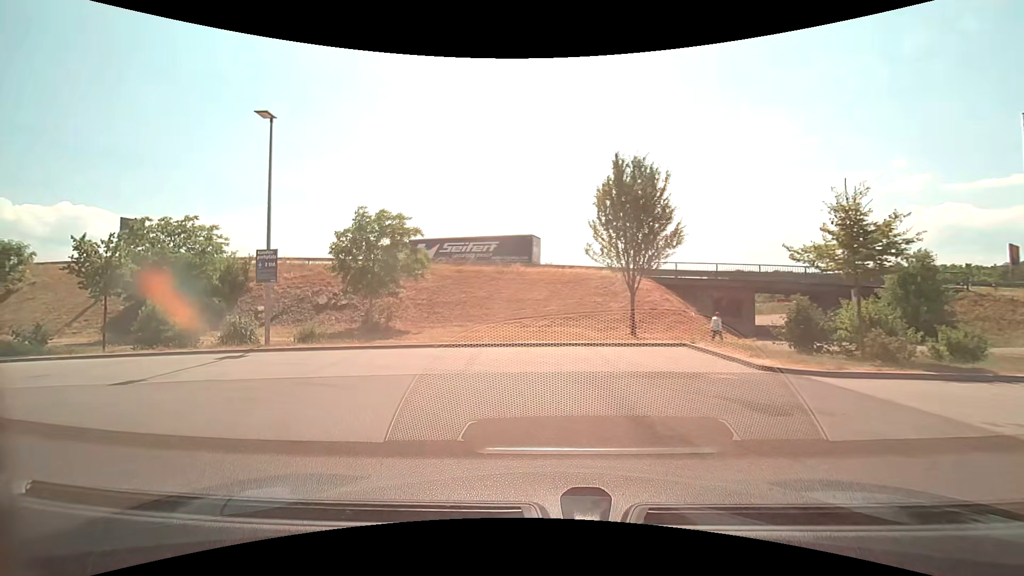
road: service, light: Day
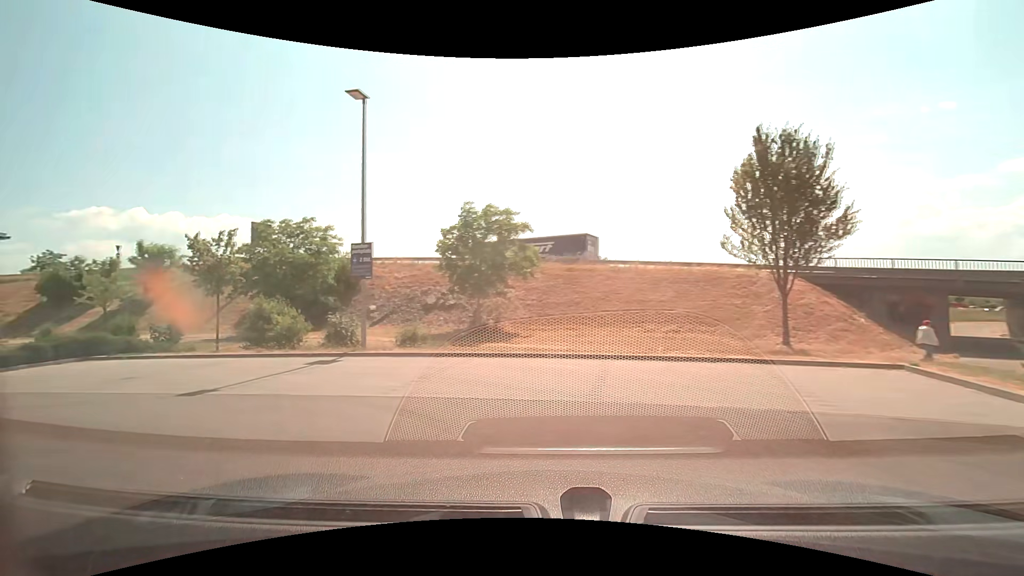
(-0.3, +2.6) m; -14°
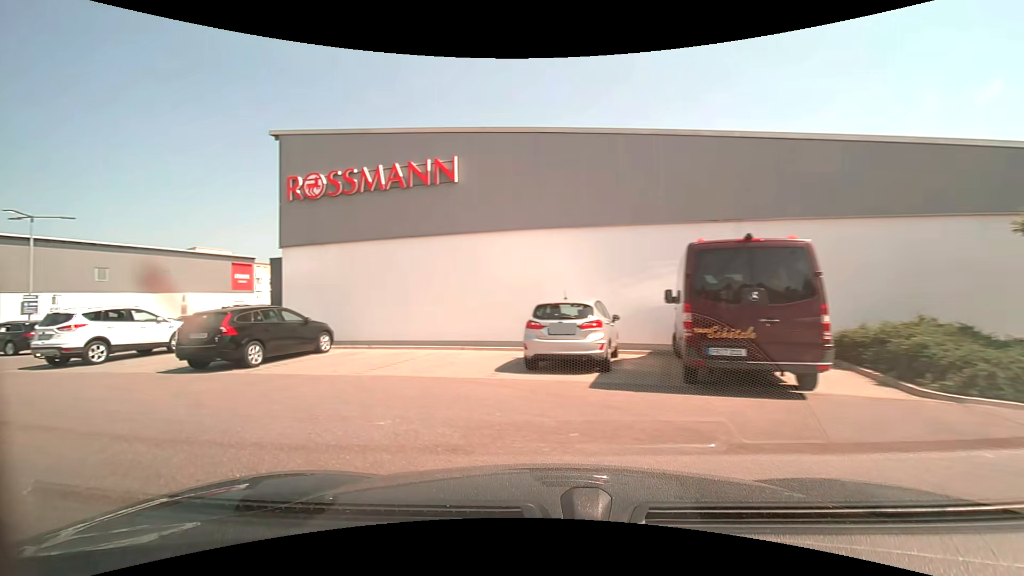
(-8.1, +7.7) m; -94°
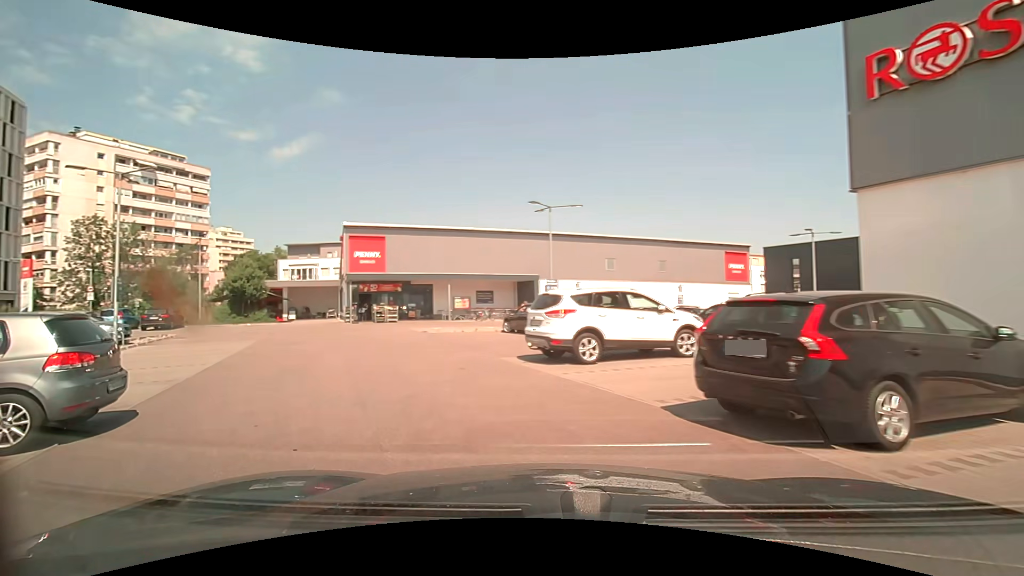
(-3.7, +7.1) m; -52°
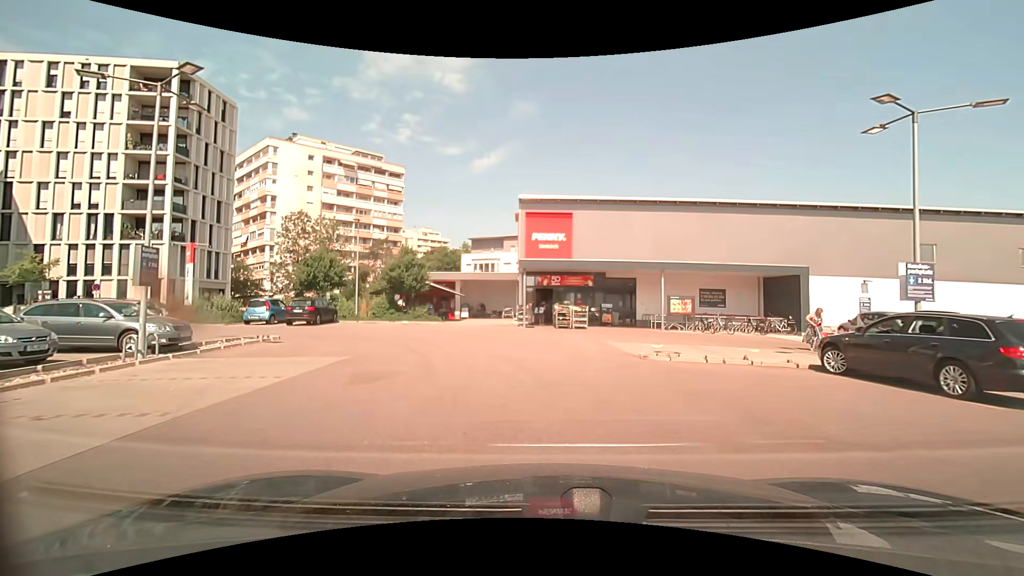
(-2.9, +11.7) m; -21°
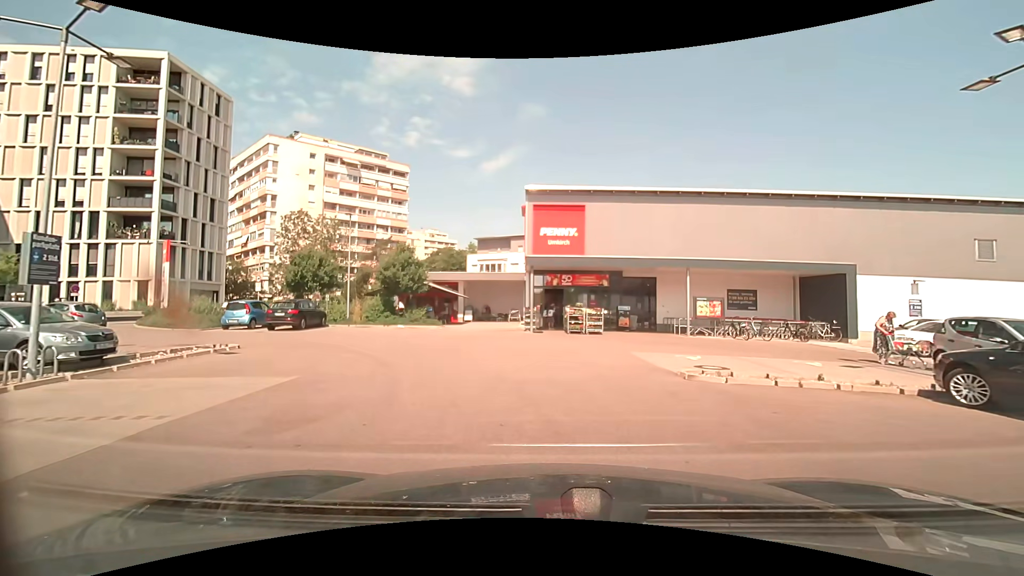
(0.0, +3.1) m; -1°
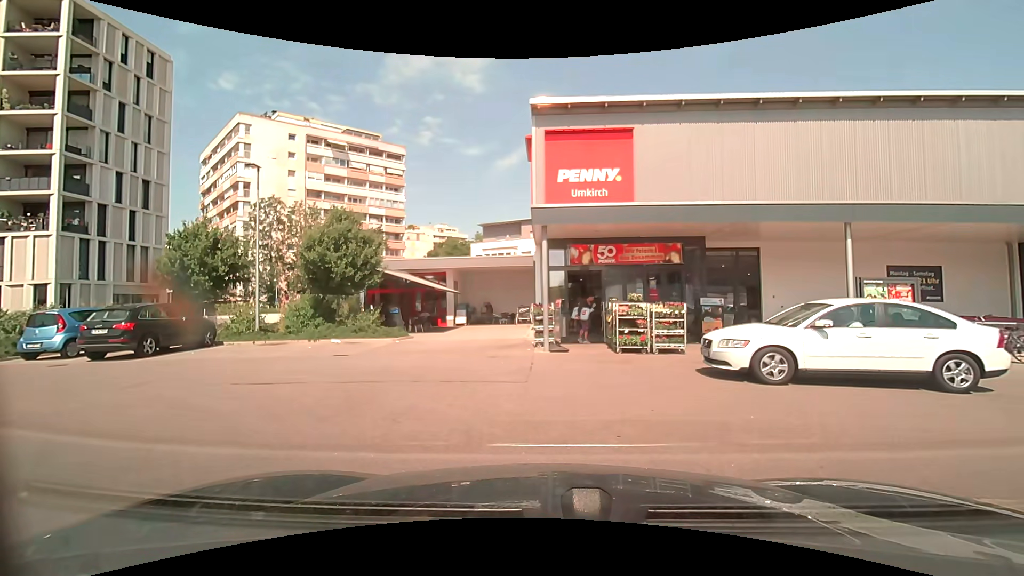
(-0.1, +11.3) m; -2°
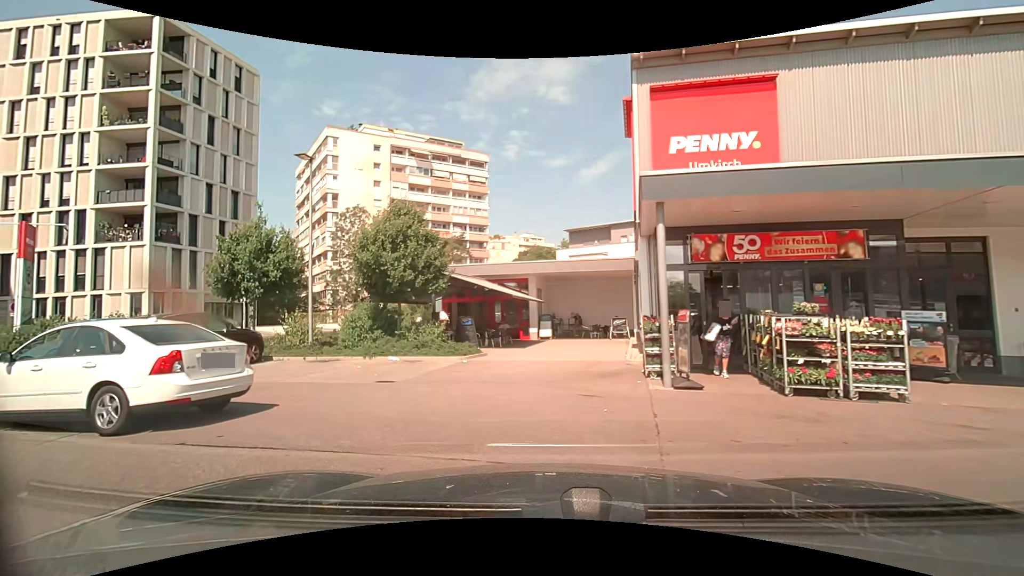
(-0.2, +4.0) m; -10°
